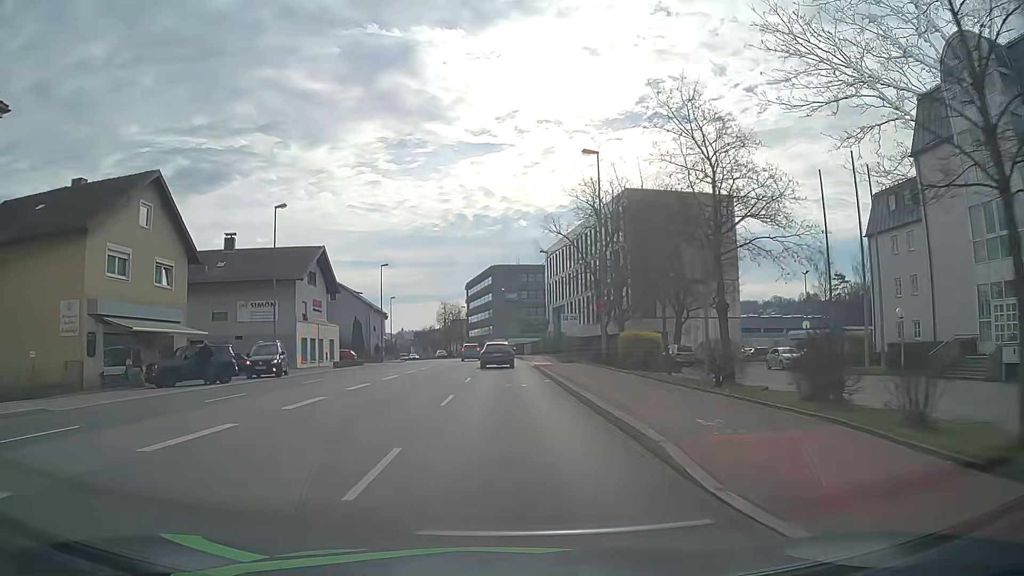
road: primary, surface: asphalt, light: Day
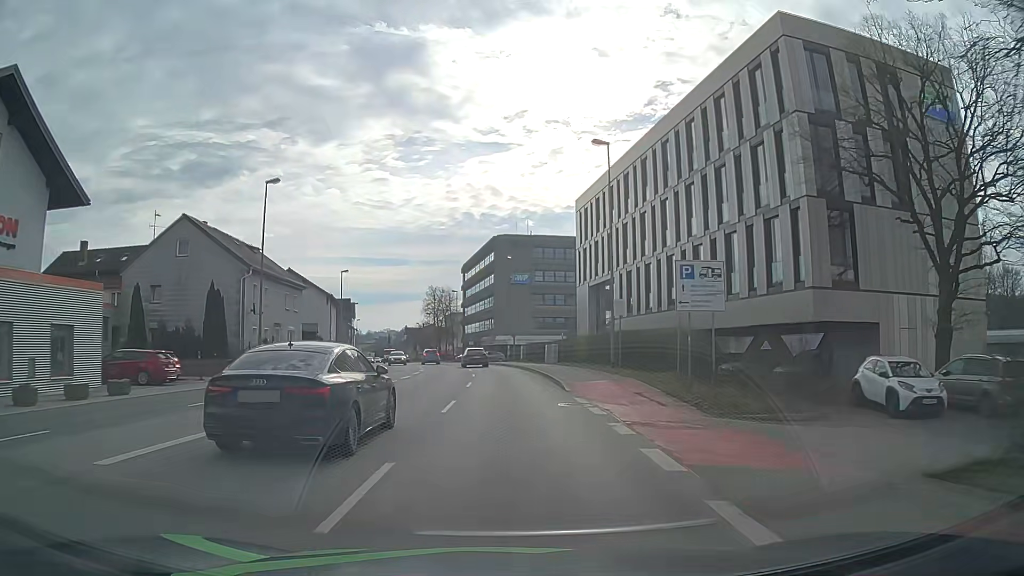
(0.0, +37.2) m; 0°
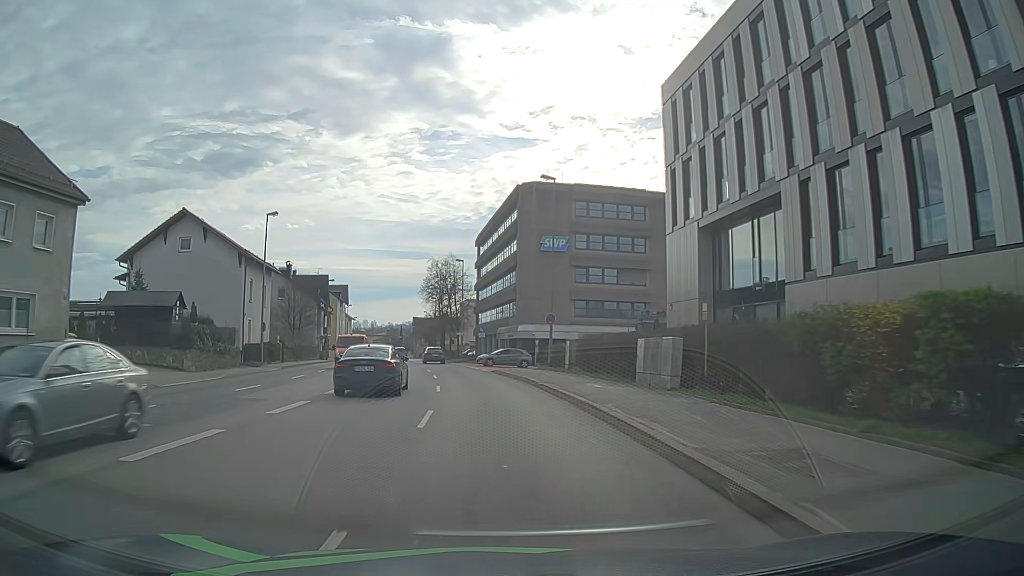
(-0.4, +30.0) m; -2°
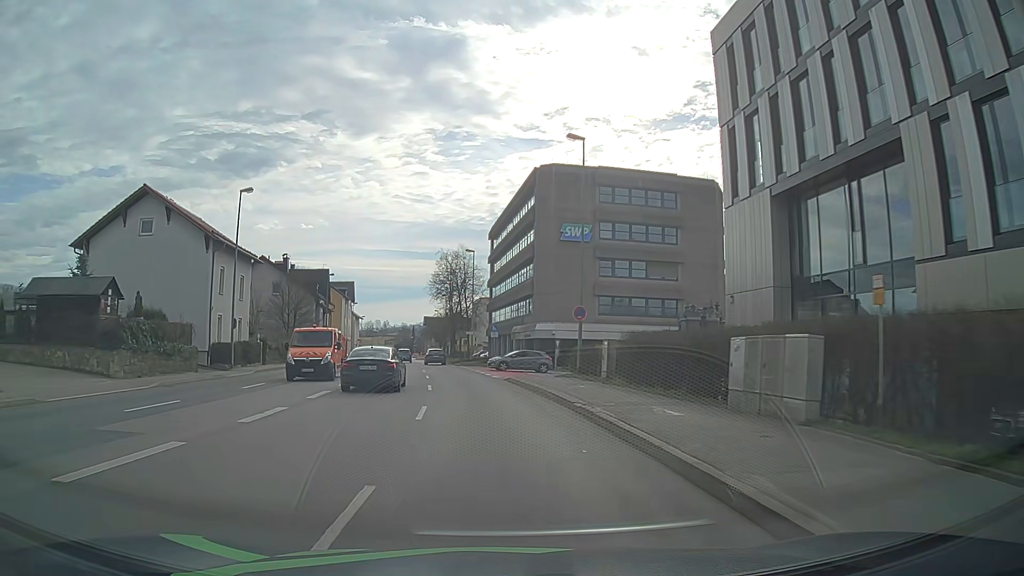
(-0.1, +7.5) m; -1°
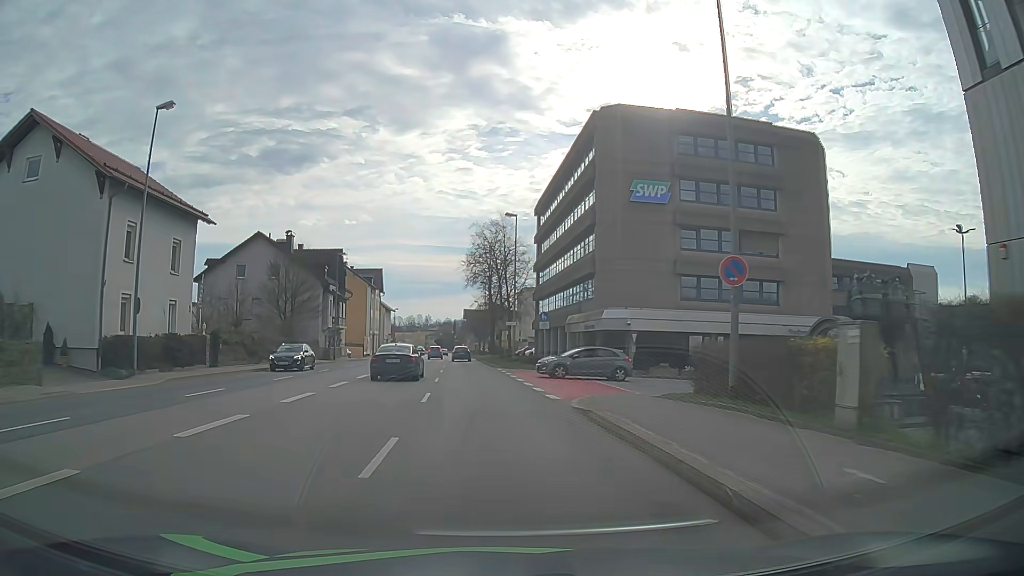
(-0.7, +14.9) m; -5°
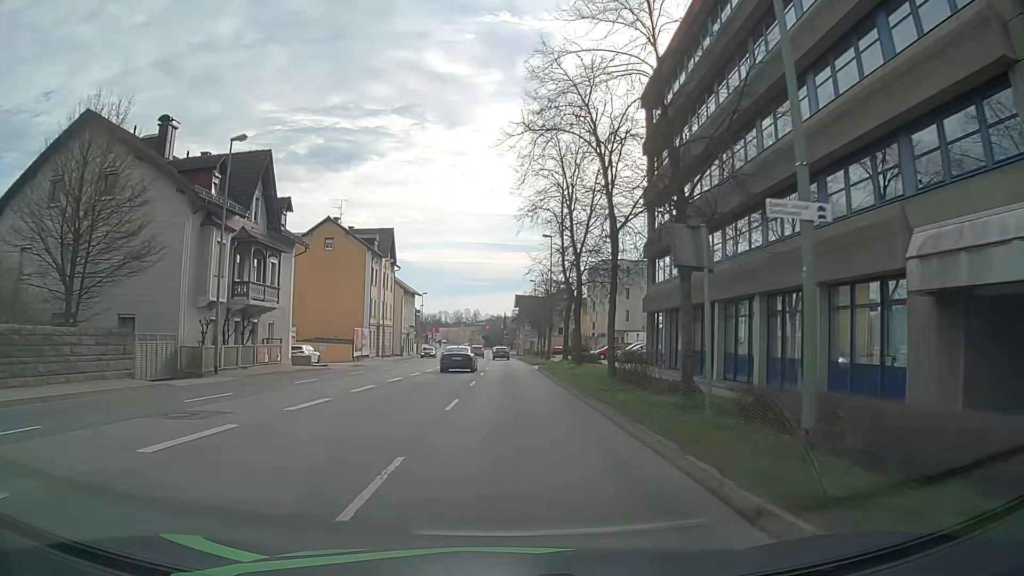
(-1.7, +37.9) m; -4°
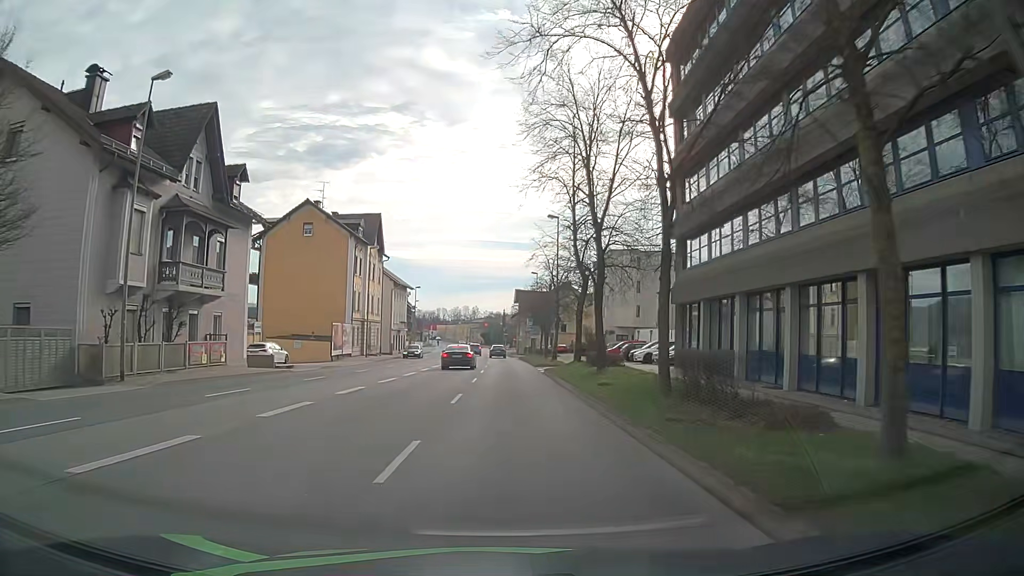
(0.0, +7.7) m; 0°
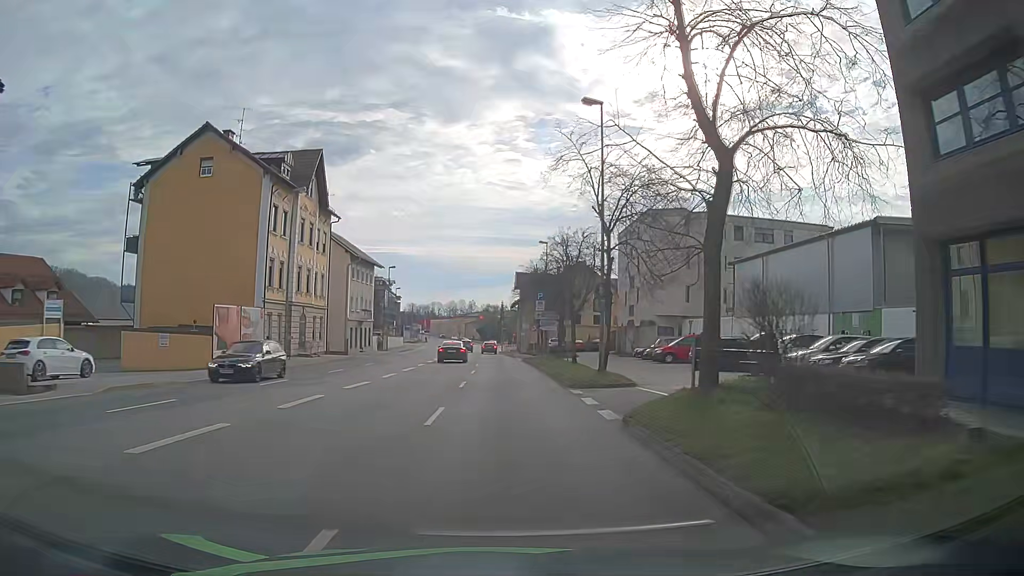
(0.0, +22.7) m; 0°
(0, +10) (0, +20) (0, +30) (-1, +40) (-1, +50) (-1, +60) (-2, +70) (-2, +80) (-3, +90) (-3, +100) m
